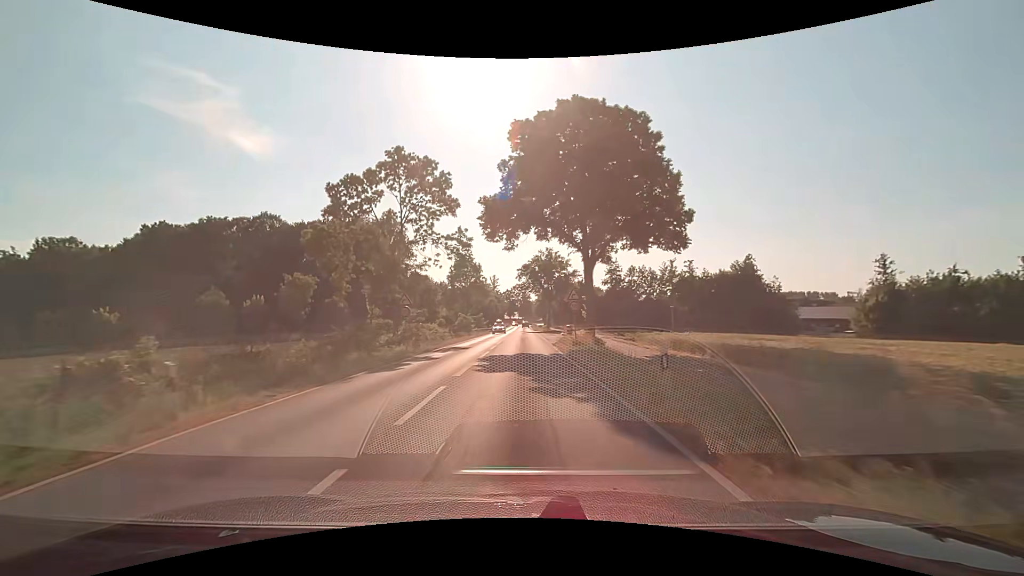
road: secondary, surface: asphalt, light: Day
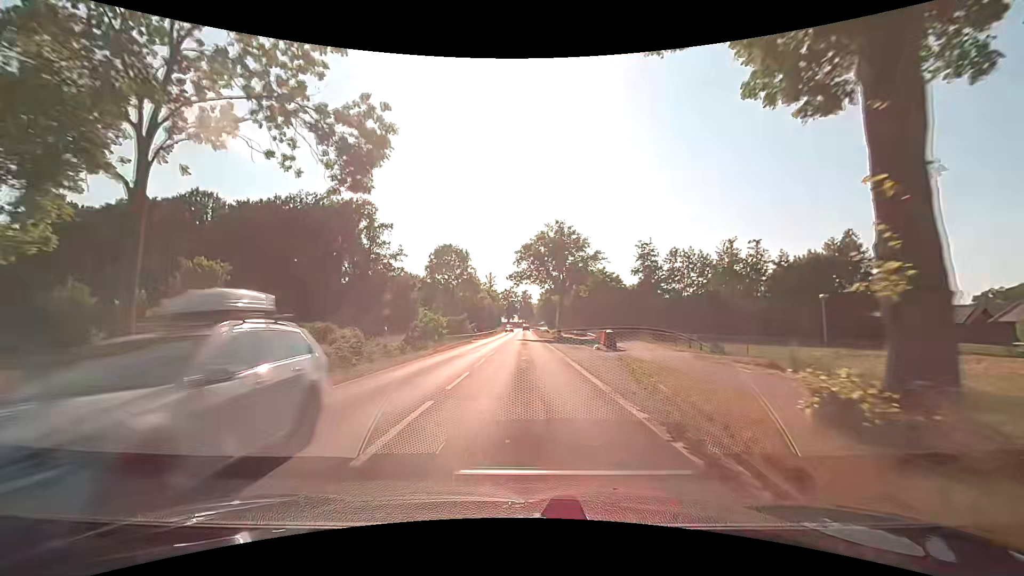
(0.0, +26.6) m; 0°
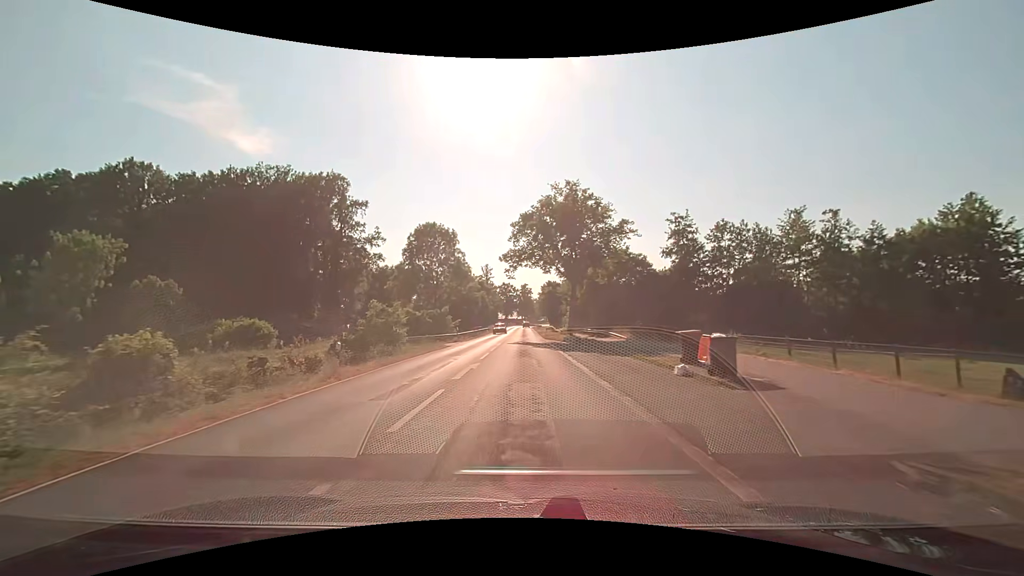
(+0.1, +16.5) m; +1°
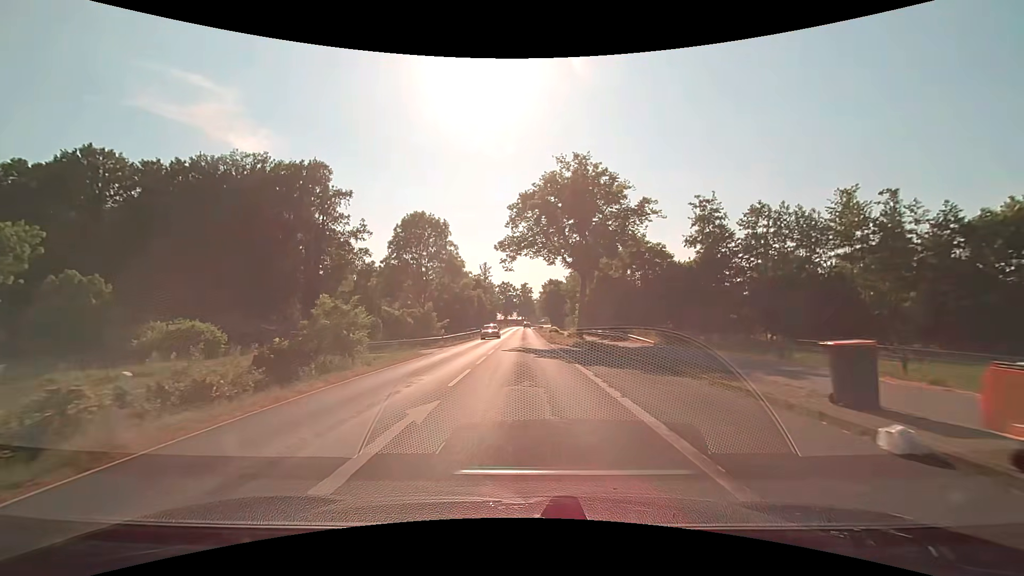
(0.0, +8.0) m; 0°
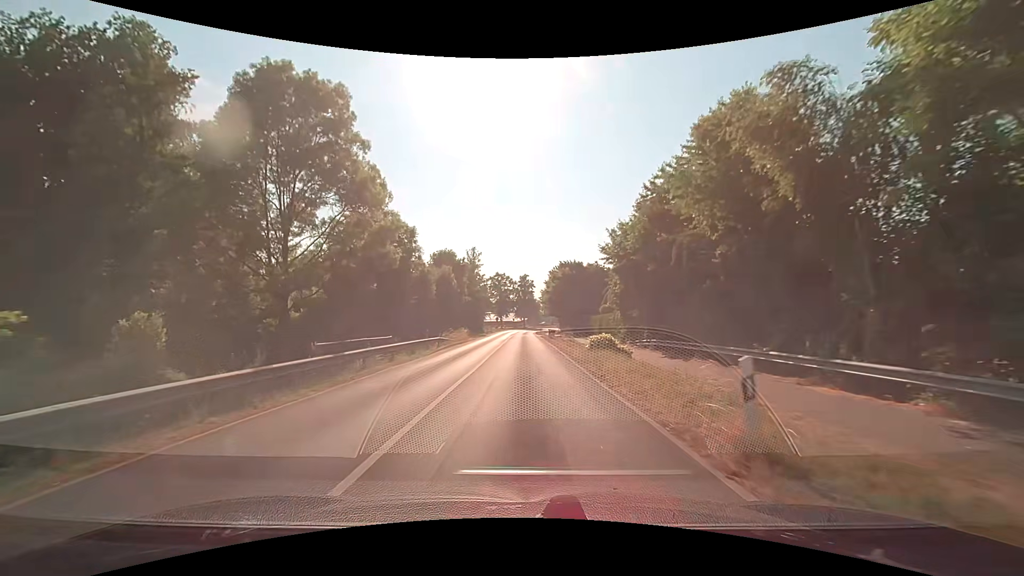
(0.0, +39.1) m; 0°
(0, +10) (0, +20) (0, +30) (0, +40) (0, +50) (0, +60) (0, +70) (0, +80) (0, +90) (0, +100) m
